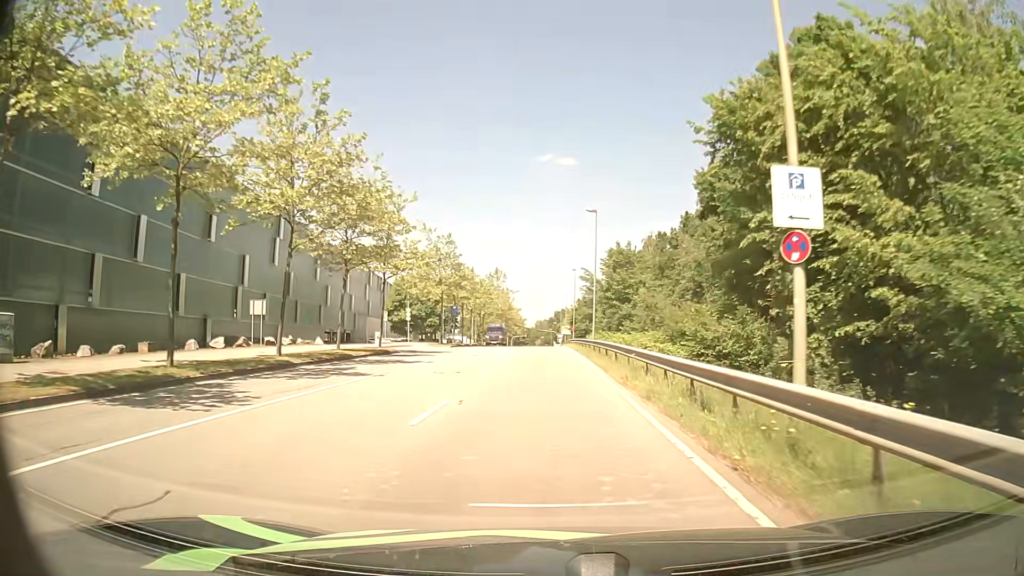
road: secondary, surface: asphalt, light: Day
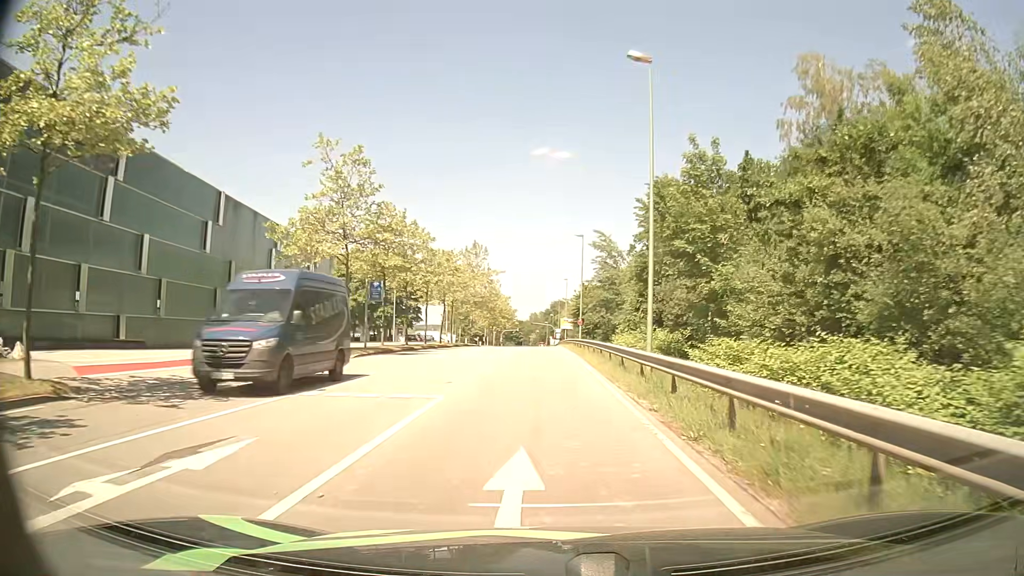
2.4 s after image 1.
(0.0, +28.3) m; 0°
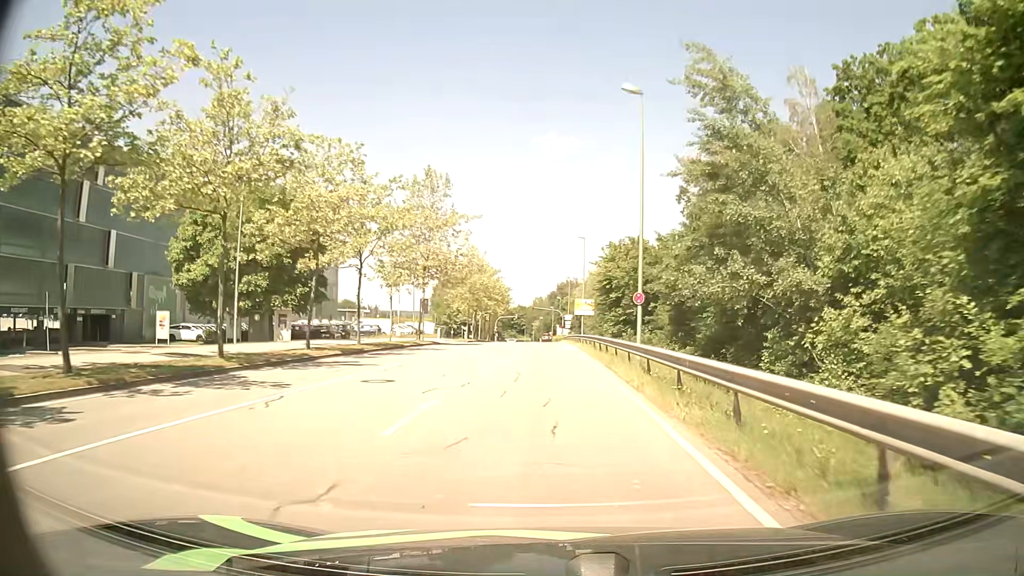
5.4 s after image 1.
(-0.1, +36.3) m; -1°
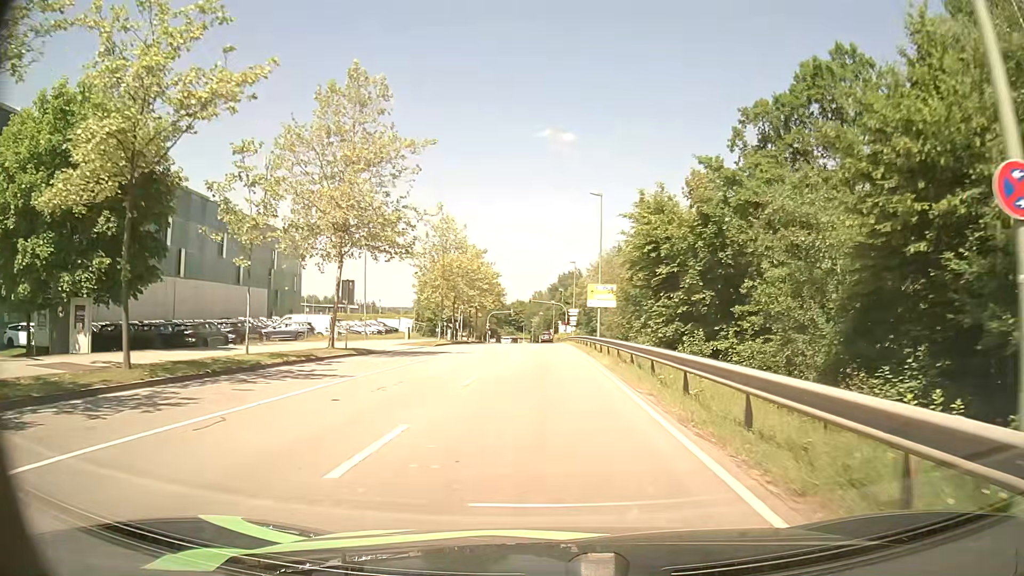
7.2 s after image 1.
(+0.1, +20.2) m; 0°
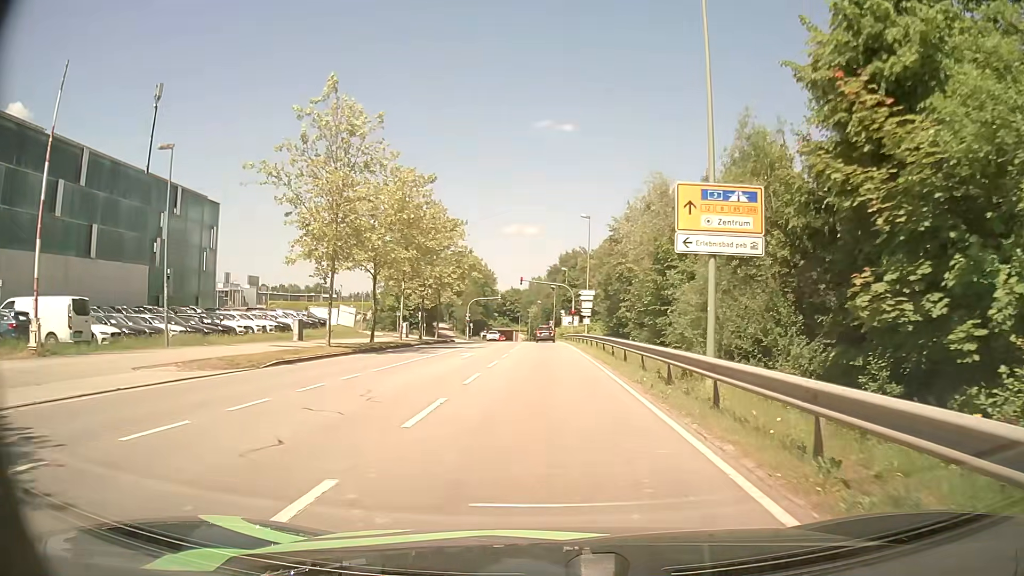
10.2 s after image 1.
(+0.1, +30.1) m; -1°
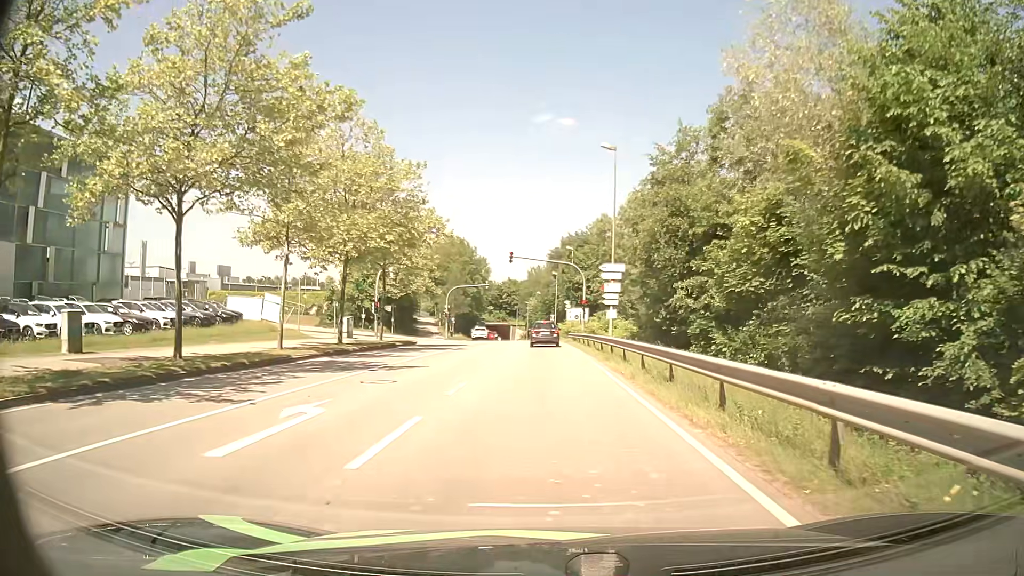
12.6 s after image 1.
(+0.2, +20.2) m; 0°
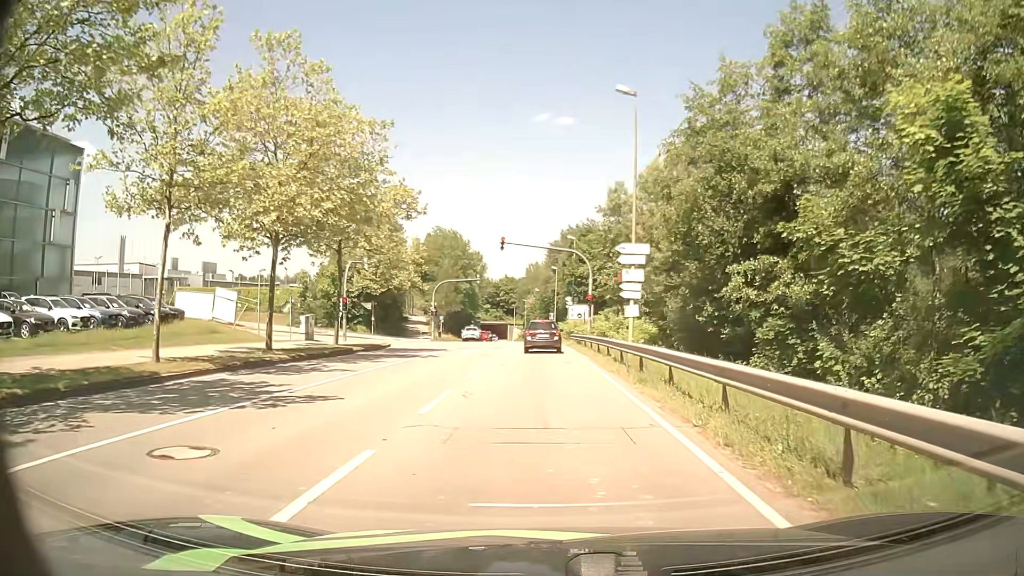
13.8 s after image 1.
(+0.1, +8.3) m; +1°
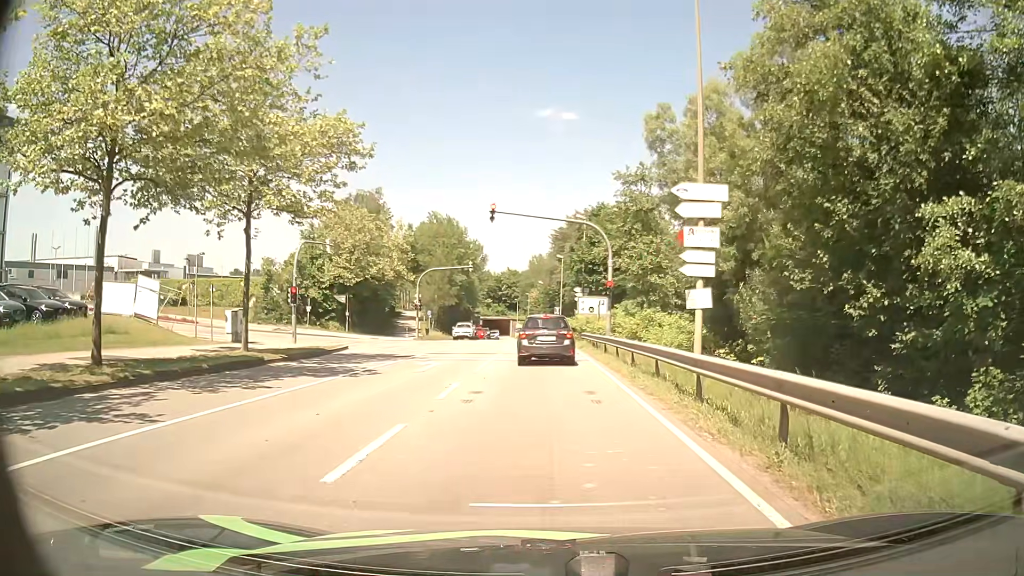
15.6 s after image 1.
(0.0, +10.2) m; 0°
